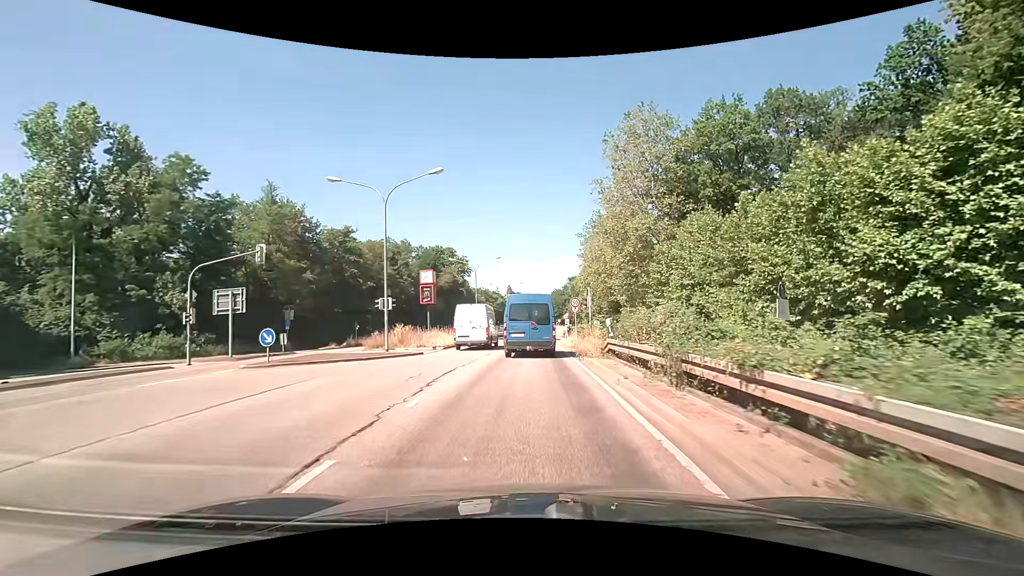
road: primary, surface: asphalt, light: Day
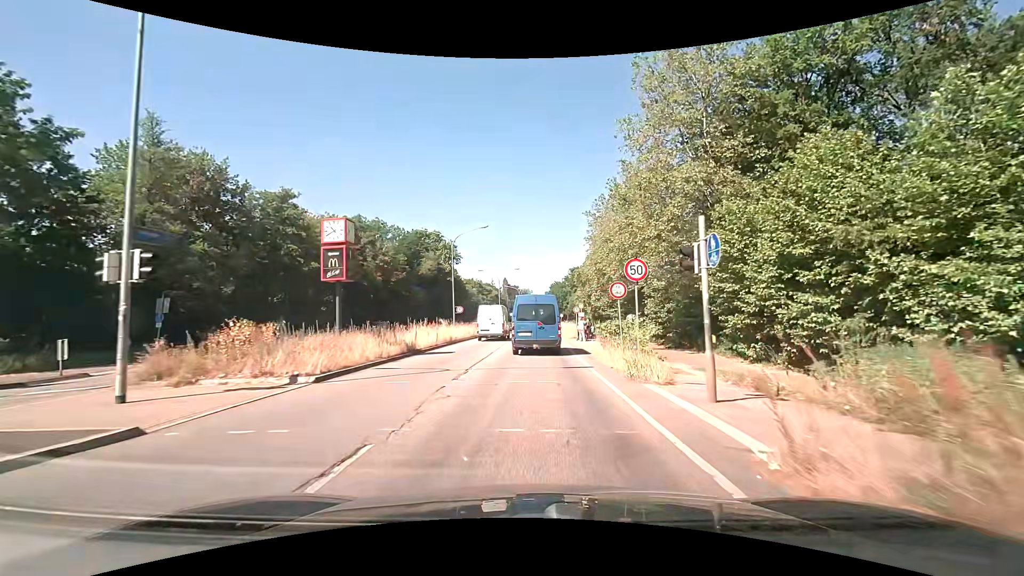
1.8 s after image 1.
(0.0, +17.6) m; 0°
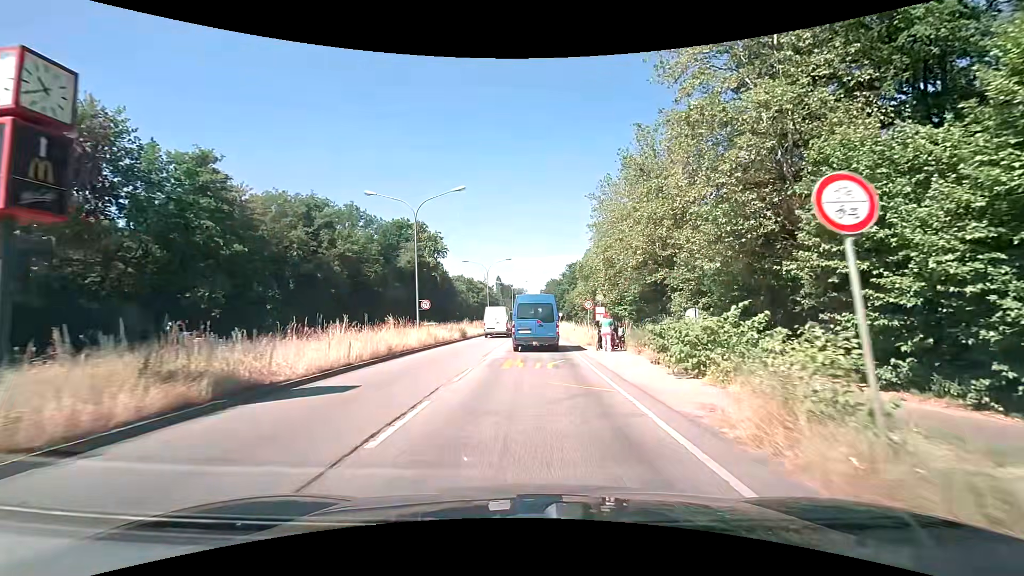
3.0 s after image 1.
(+0.1, +12.7) m; +1°
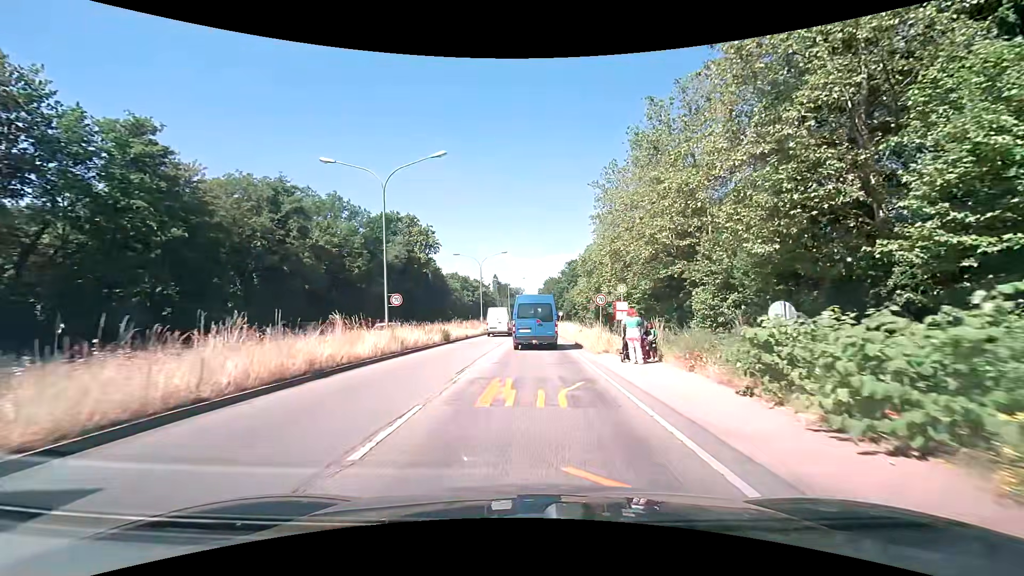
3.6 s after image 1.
(0.0, +6.6) m; 0°
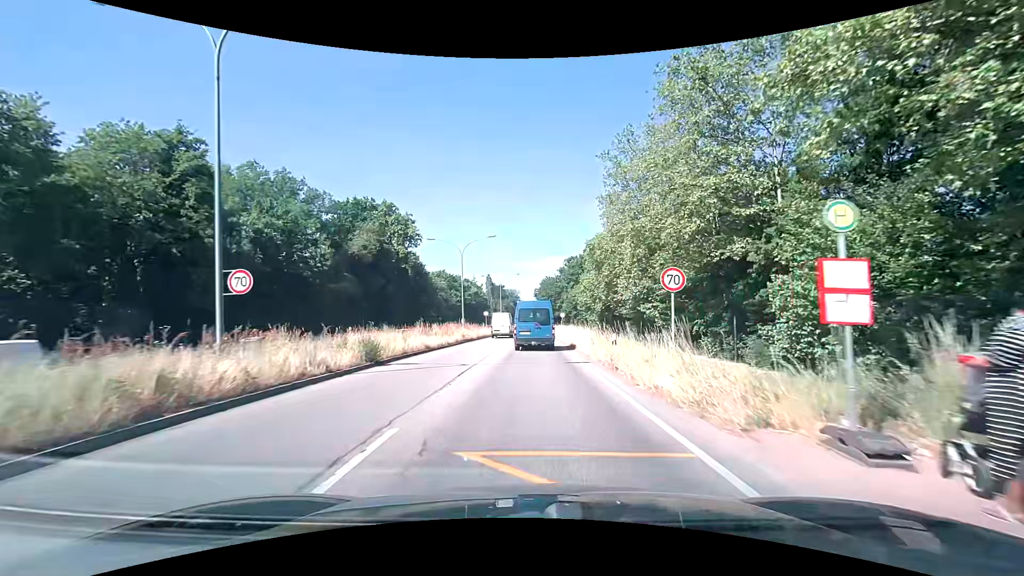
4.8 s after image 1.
(+0.1, +13.6) m; +1°
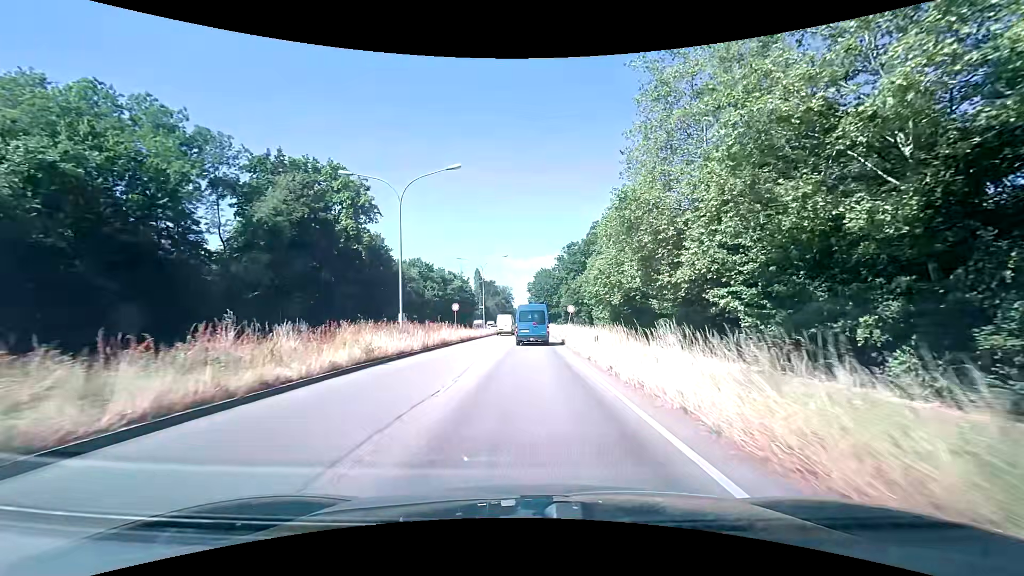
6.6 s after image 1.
(+0.1, +21.1) m; 0°
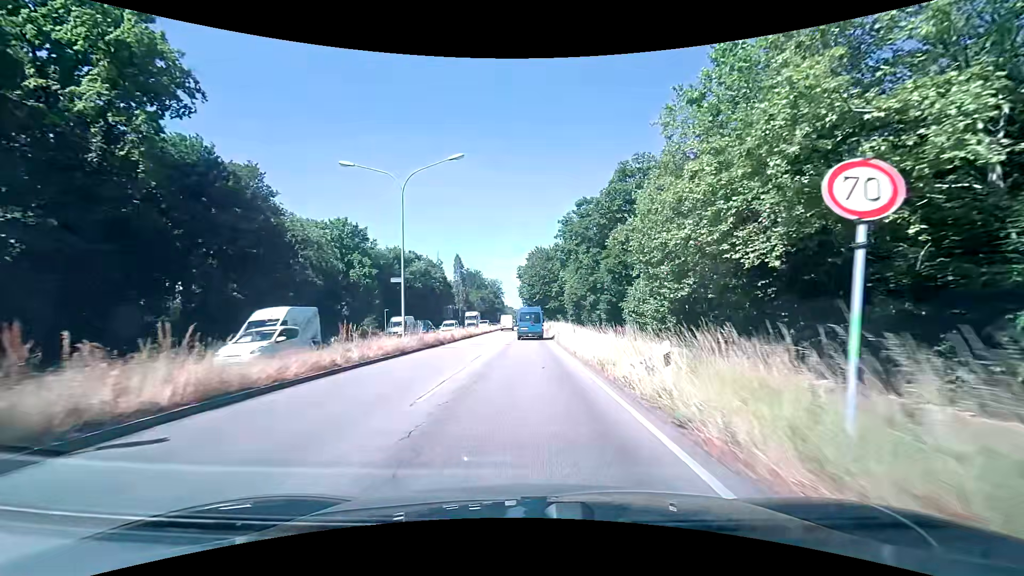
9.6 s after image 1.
(+0.5, +37.2) m; +1°
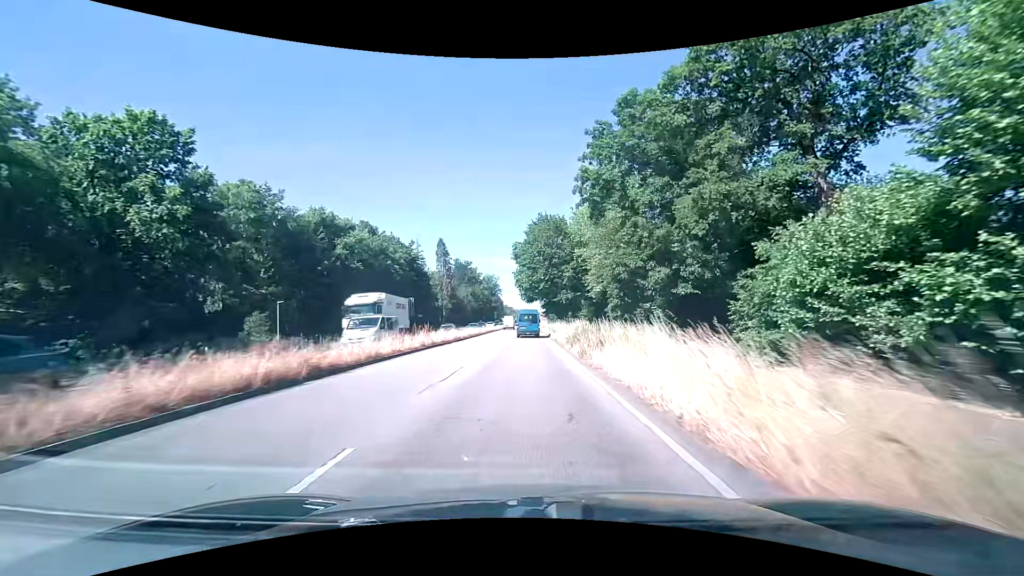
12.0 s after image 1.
(0.0, +33.4) m; +1°
(0, +10) (0, +20) (0, +30) (-1, +40) (-1, +50) (-1, +60) (-1, +70) (-1, +80) (-1, +90) (-1, +100) m
